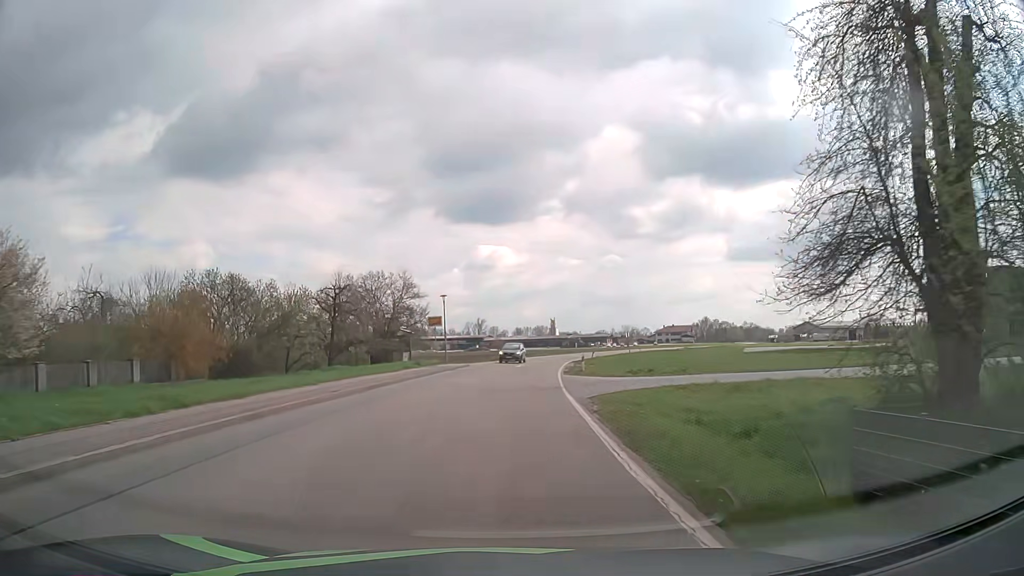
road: tertiary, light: Day
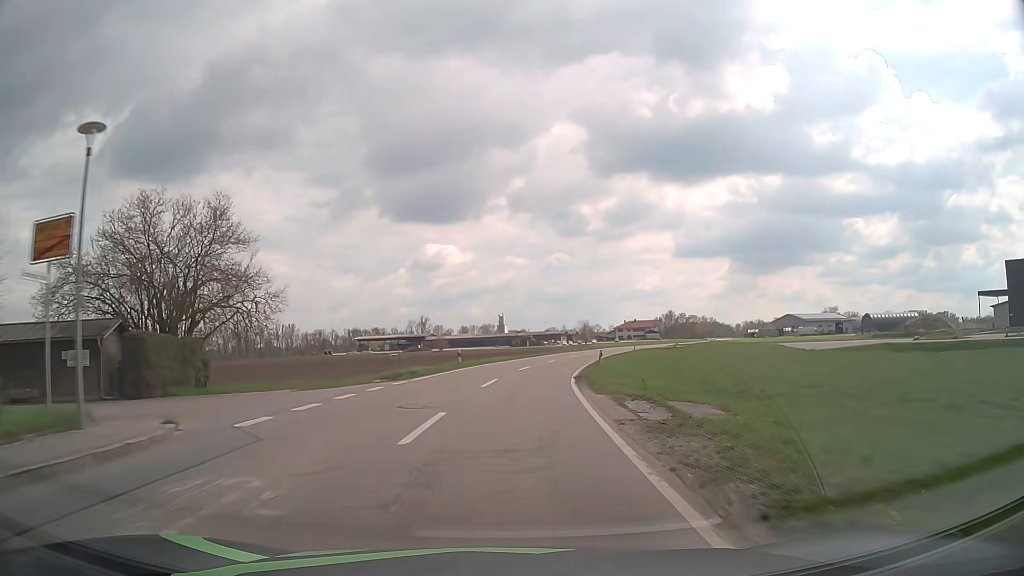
(+1.3, +36.1) m; +4°
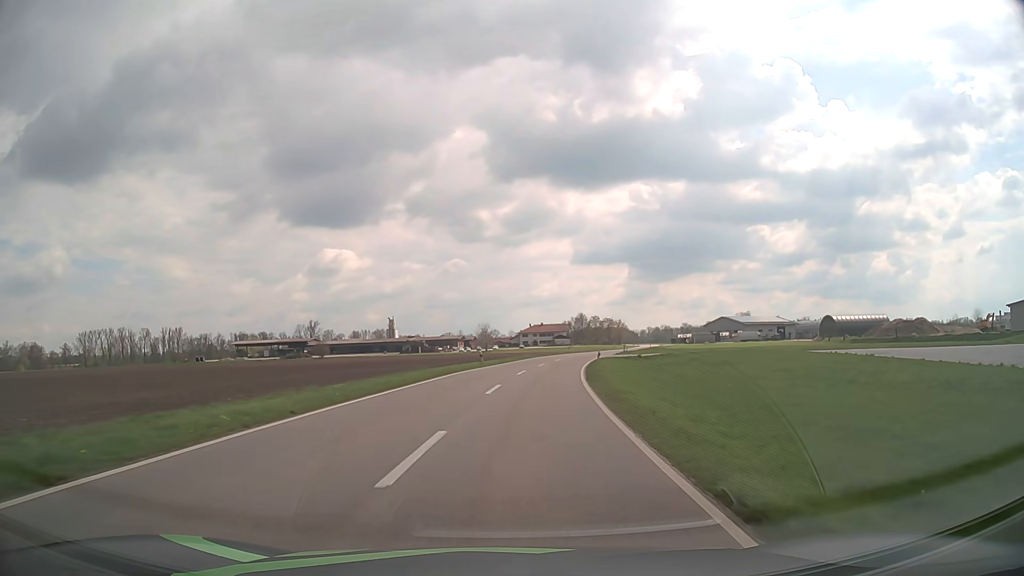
(+2.6, +38.5) m; +9°
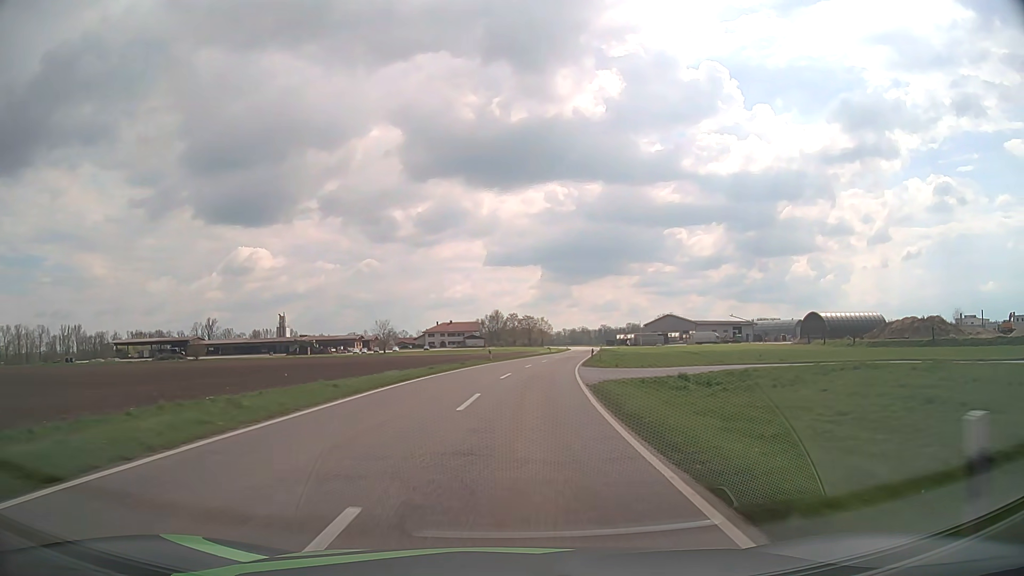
(+3.0, +41.5) m; +7°
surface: asphalt
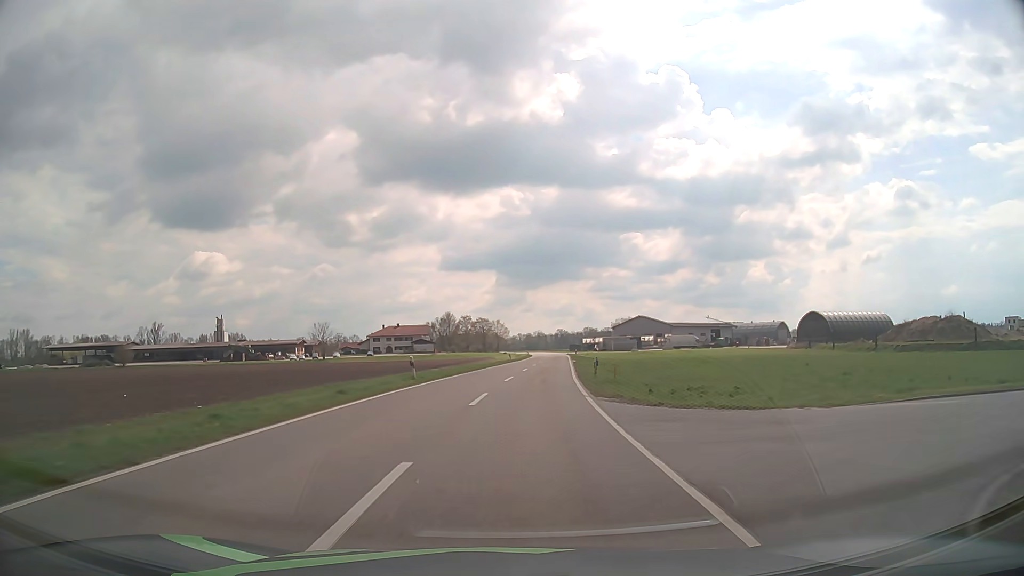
(+0.8, +21.9) m; +4°
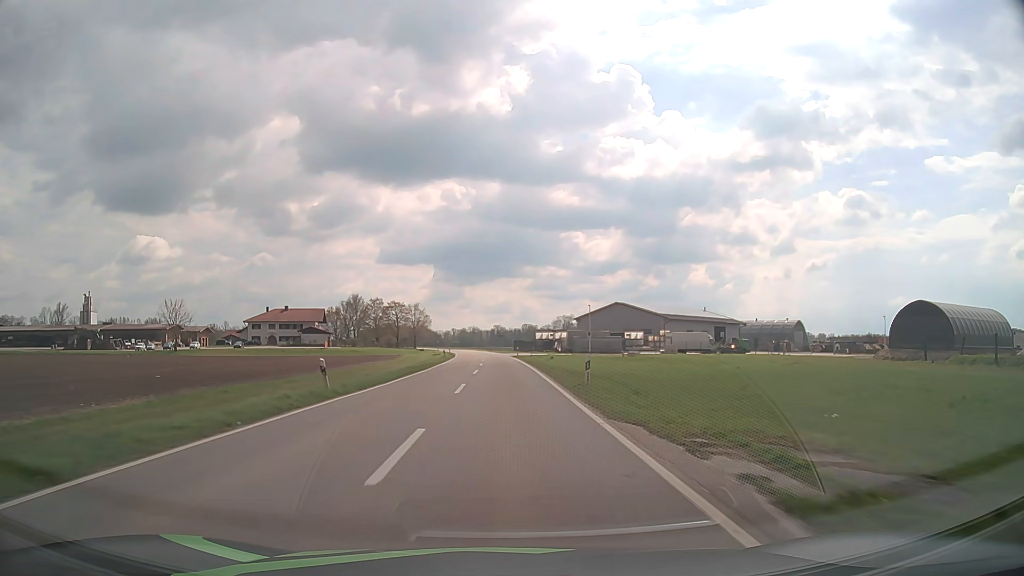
(+3.8, +57.8) m; +6°
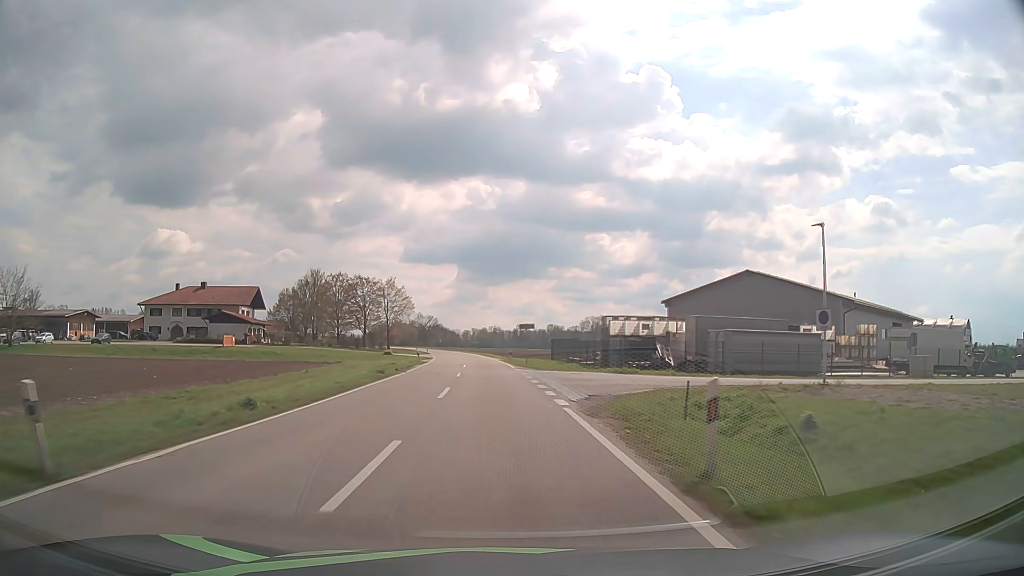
(-0.6, +61.8) m; -2°
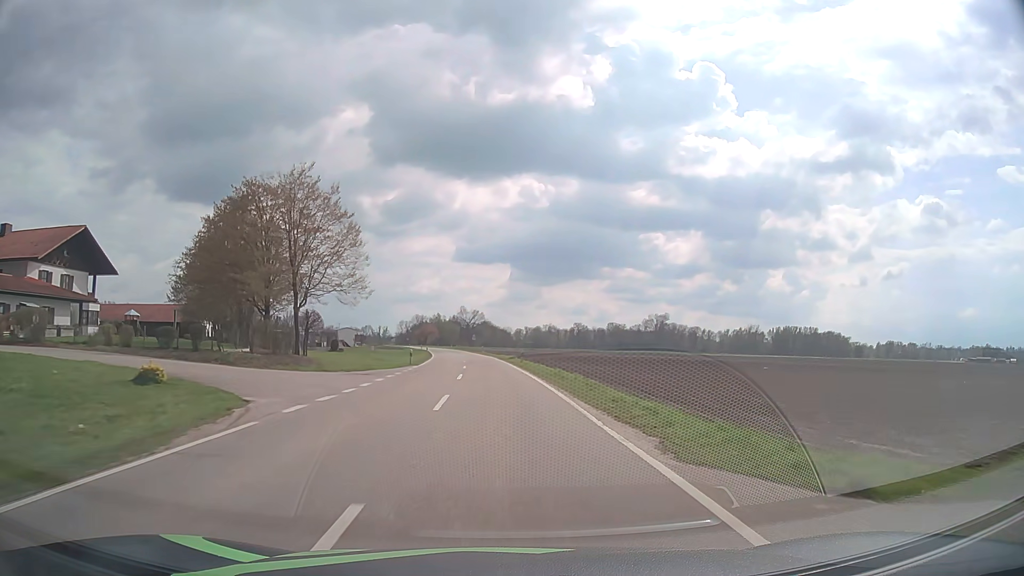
(-2.9, +64.7) m; -5°
(0, +10) (0, +20) (-1, +30) (-1, +40) (-2, +50) (-2, +60) (-3, +70) (-4, +80) (-5, +90) (-6, +100) m
